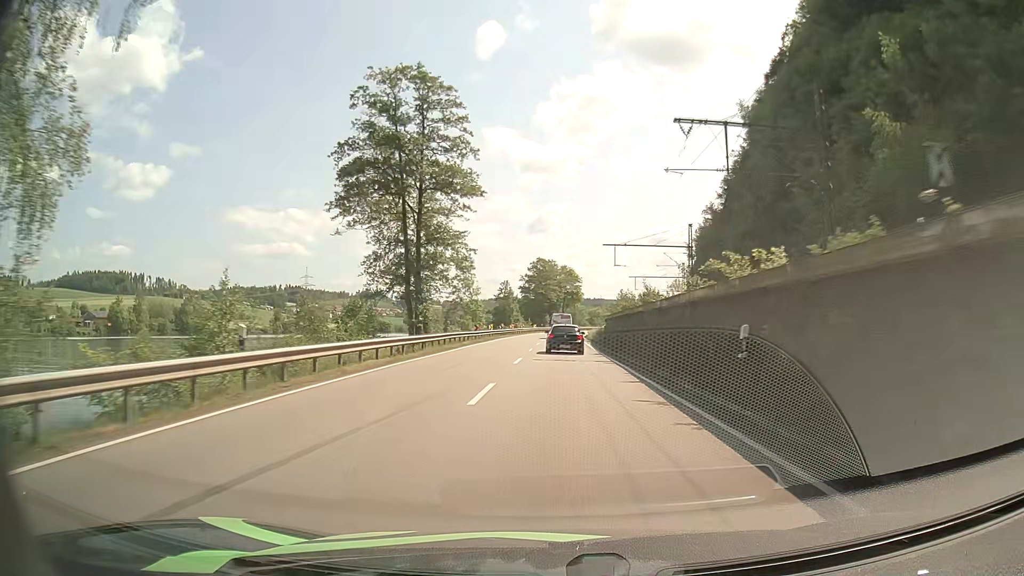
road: primary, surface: asphalt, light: Day
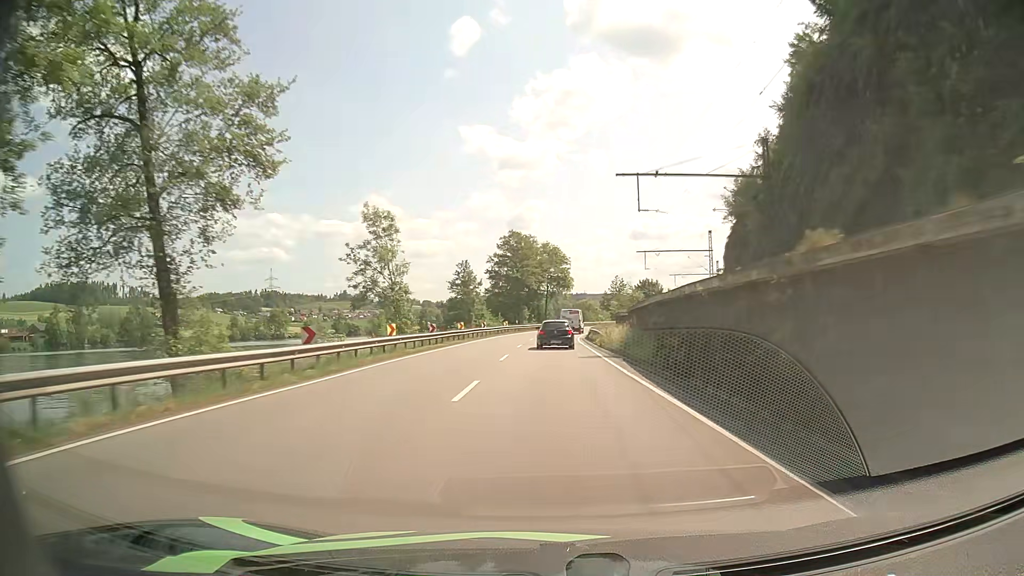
(+0.4, +35.2) m; +2°
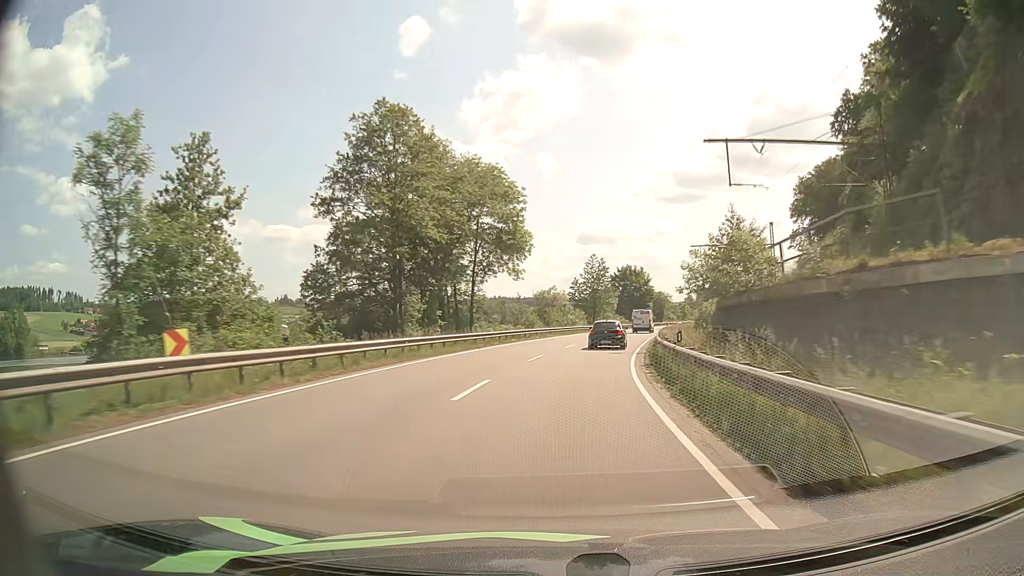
(+1.0, +59.5) m; +4°
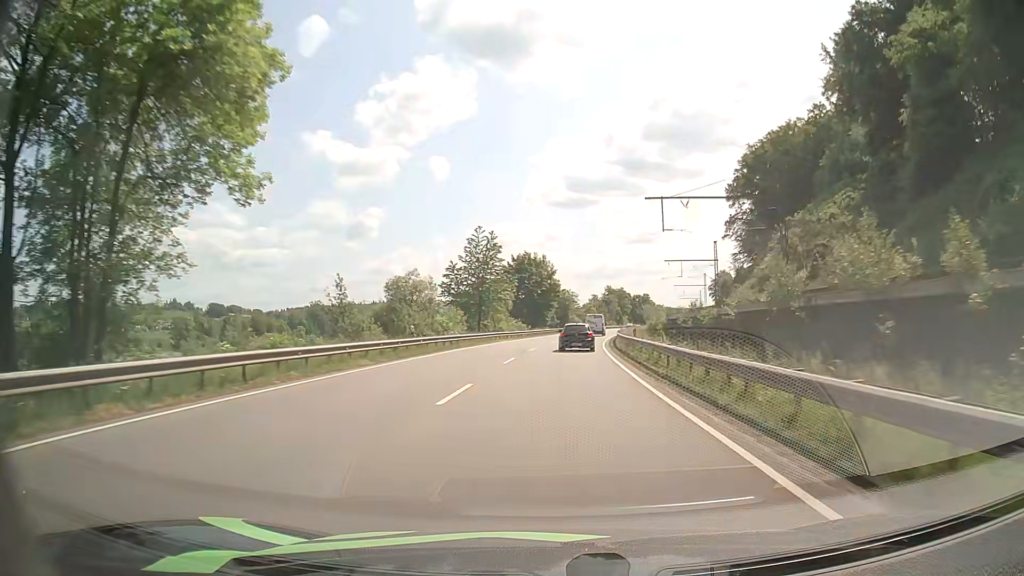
(+2.5, +35.4) m; +9°
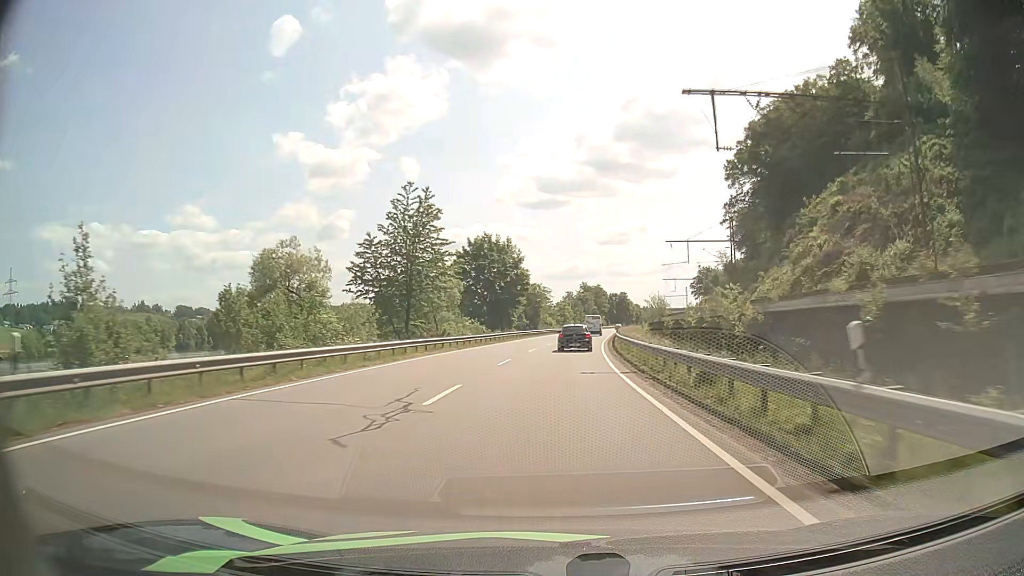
(+0.6, +23.5) m; +3°
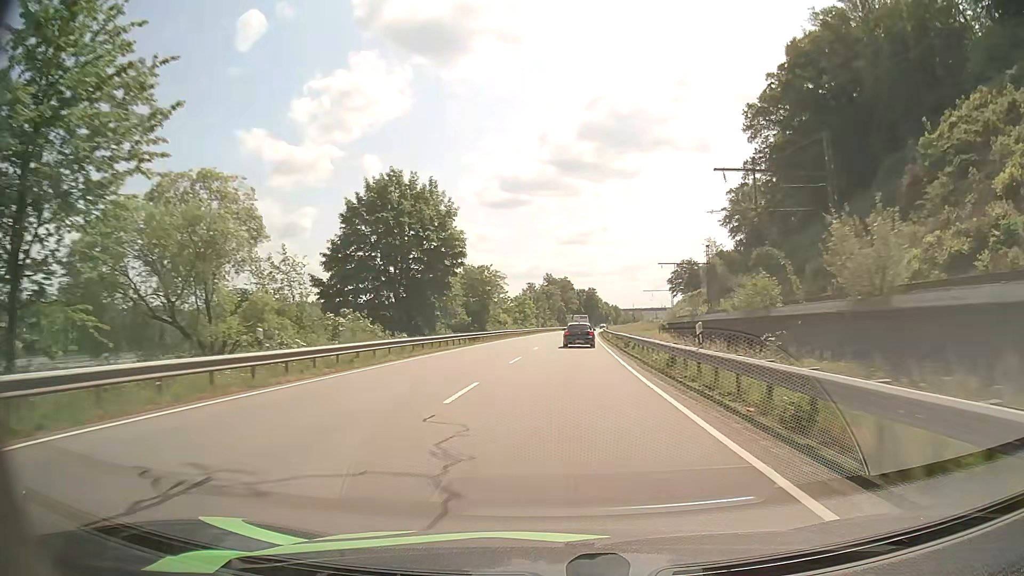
(+0.9, +35.8) m; +3°
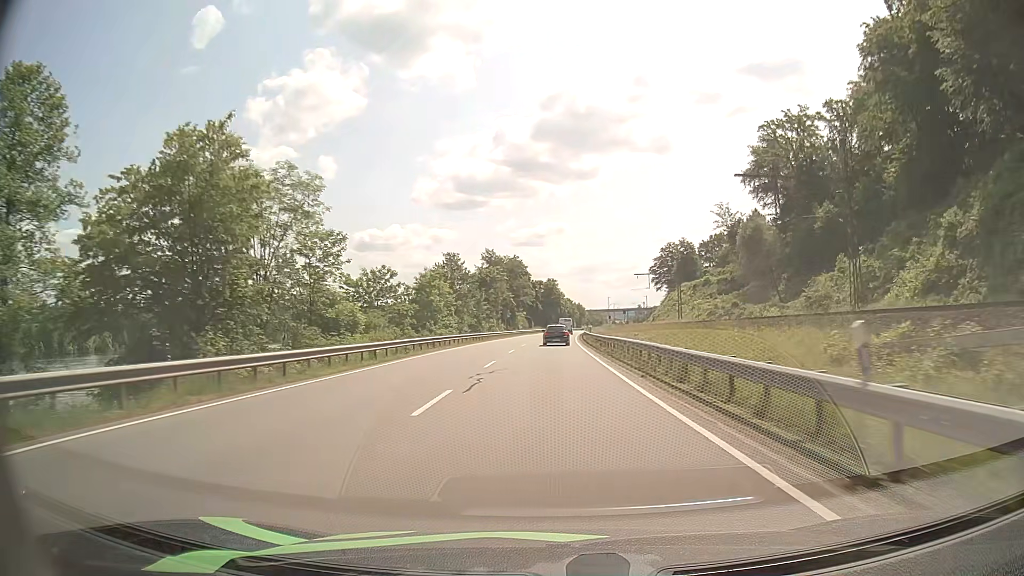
(+2.8, +60.8) m; +4°
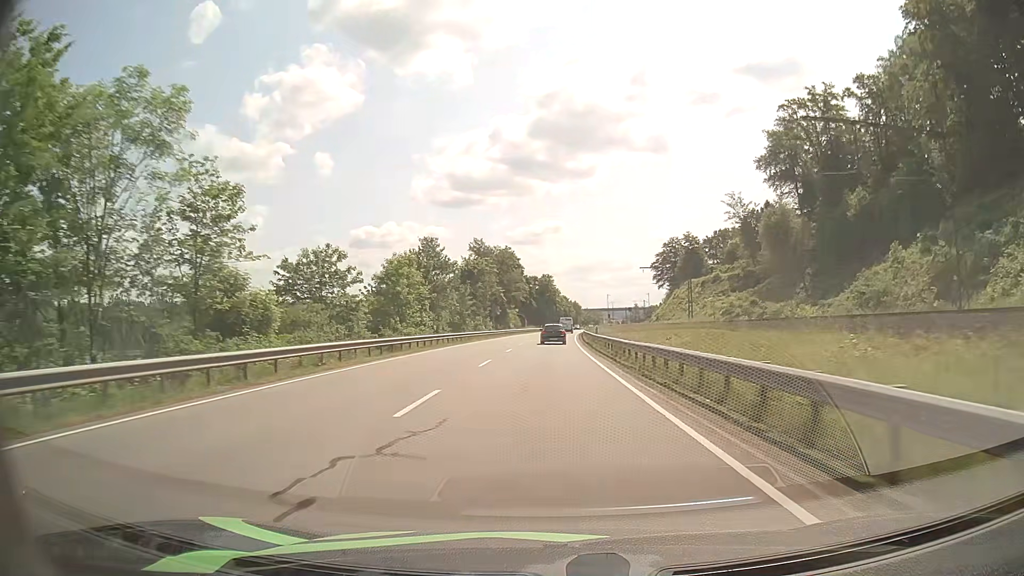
(0.0, +12.2) m; 0°
(0, +10) (0, +20) (0, +30) (0, +40) (0, +50) (+1, +60) (+1, +70) (+1, +80) (+1, +90) (+2, +100) m
